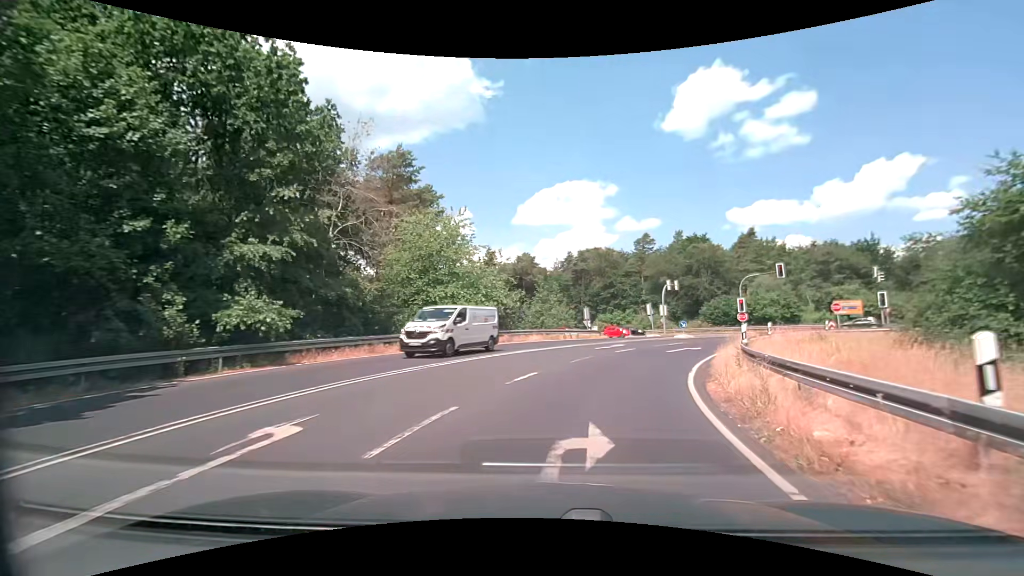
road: secondary_link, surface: asphalt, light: Day
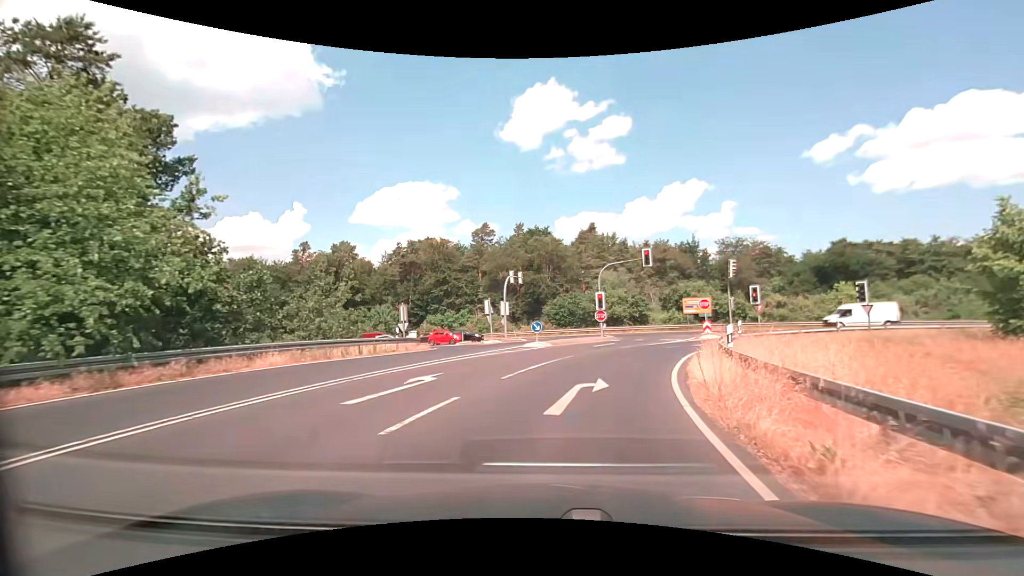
(+2.5, +15.9) m; +18°
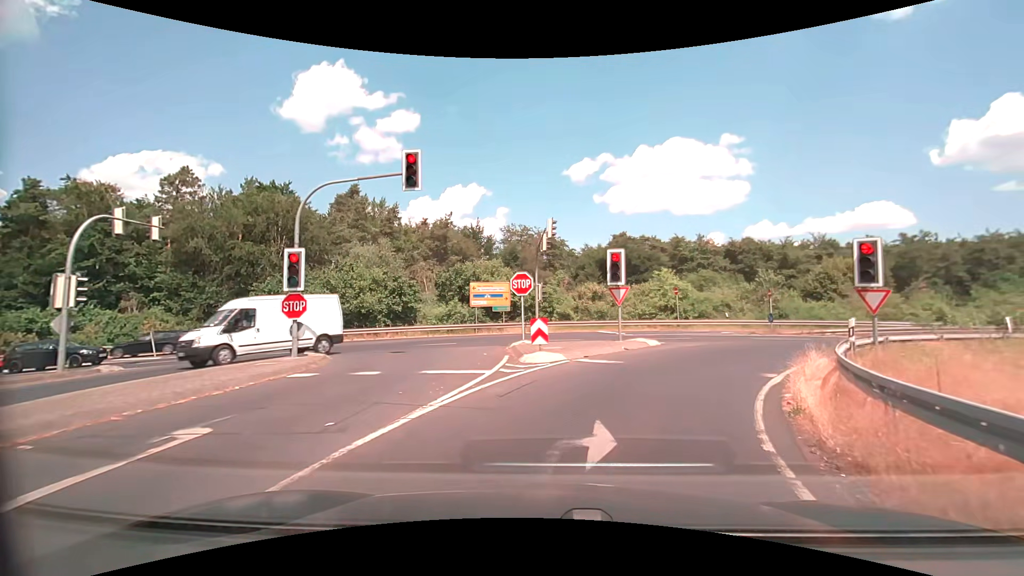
(+4.6, +23.1) m; +25°
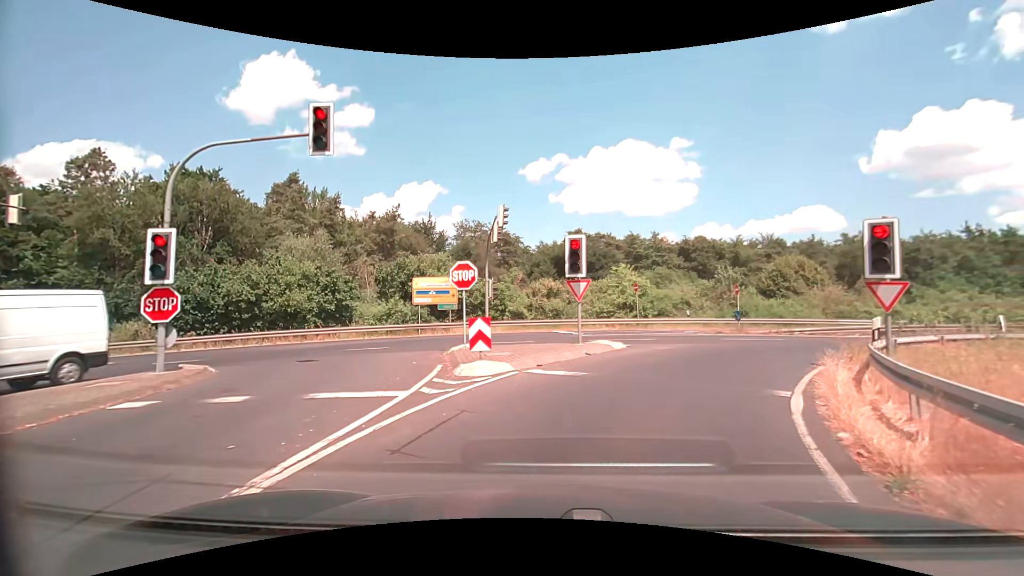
(+0.1, +3.3) m; +5°
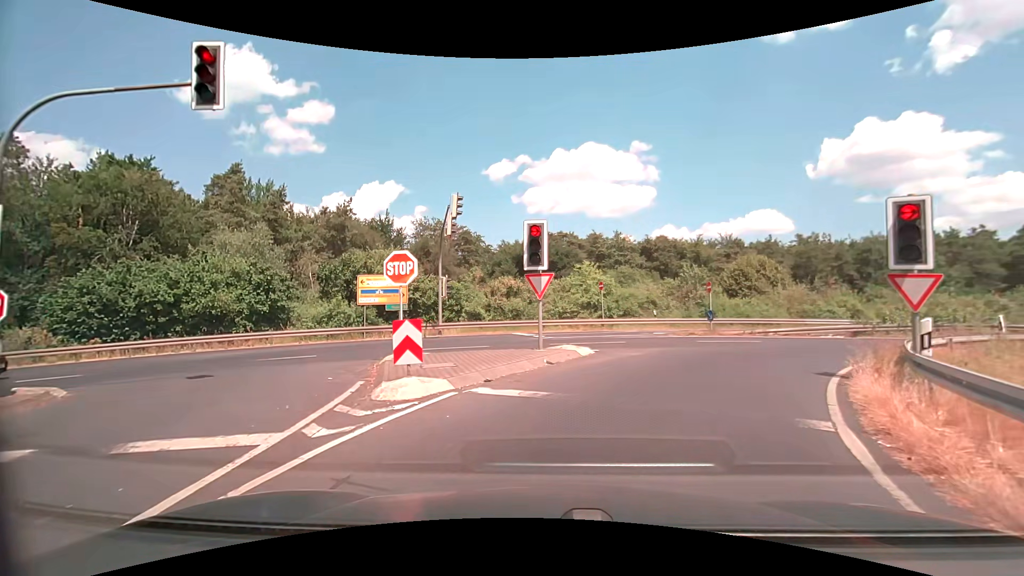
(+0.1, +2.7) m; +4°
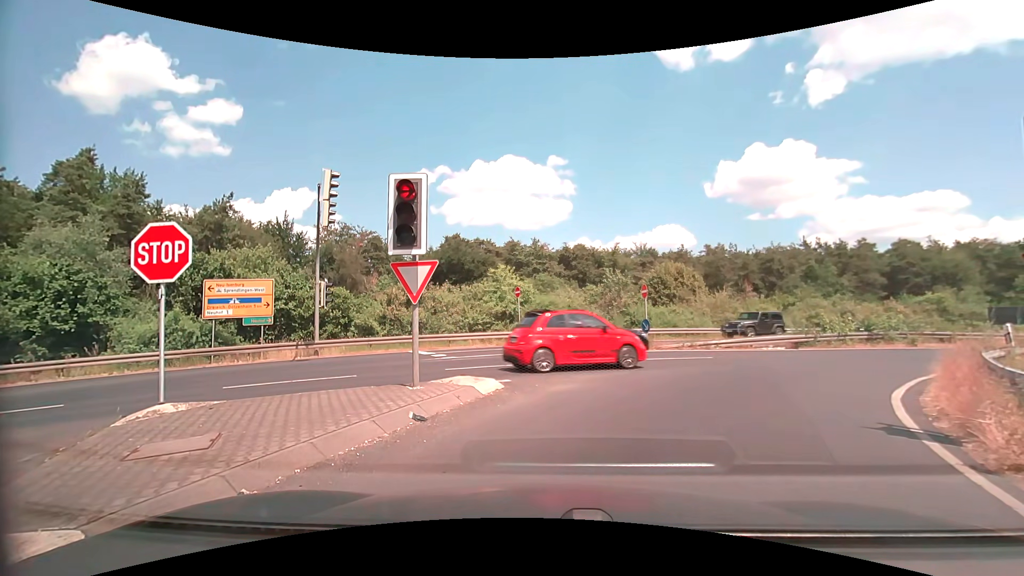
(+0.4, +5.0) m; +8°
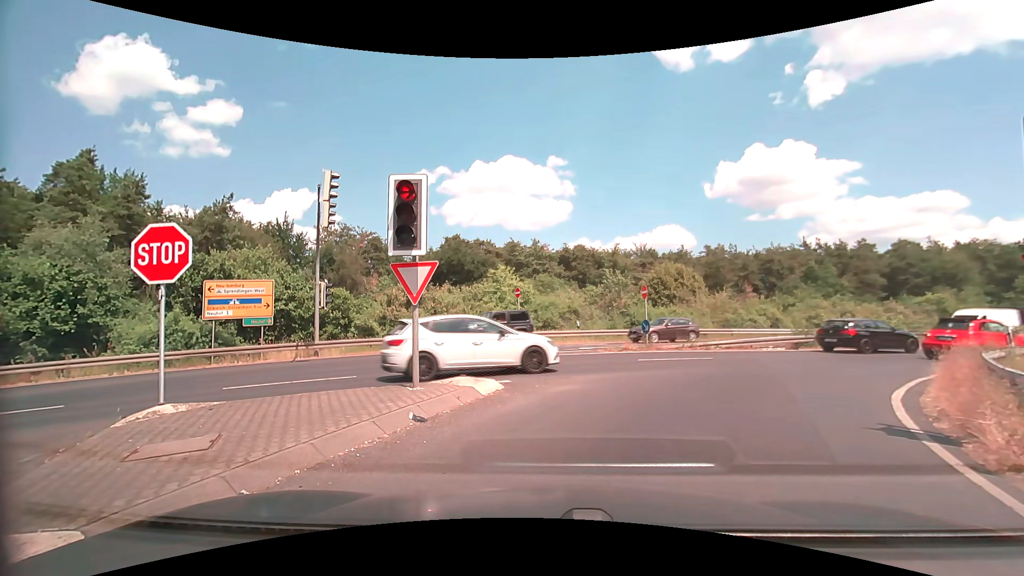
(0.0, 0.0) m; 0°
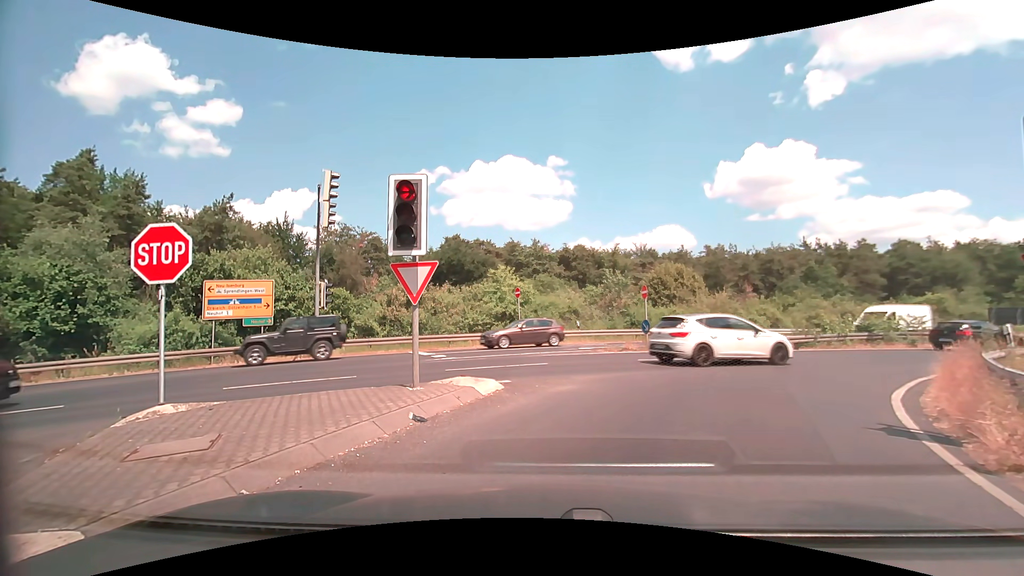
(0.0, 0.0) m; 0°
(+2, +10) (+9, +17) (+17, +22) (+27, +26) (+36, +29) (+46, +32) (+55, +35) (+65, +37) (+75, +39) (+85, +41) m
